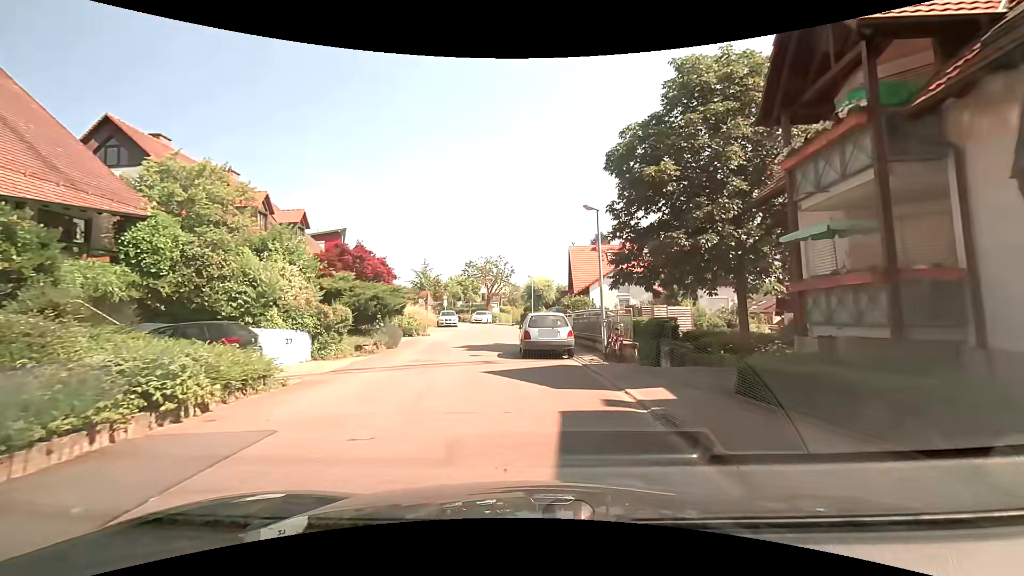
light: Day
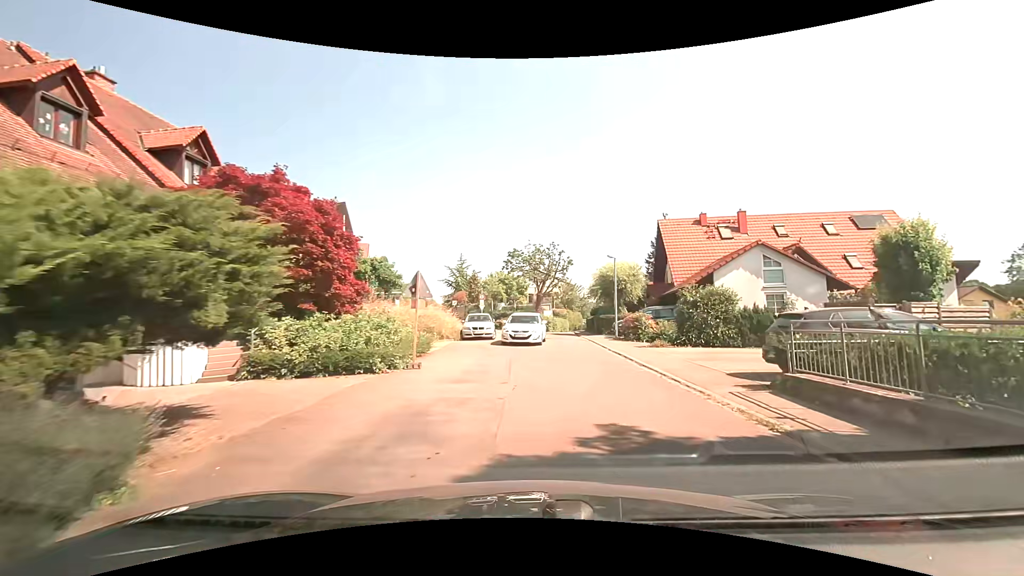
(-1.6, +17.1) m; -4°
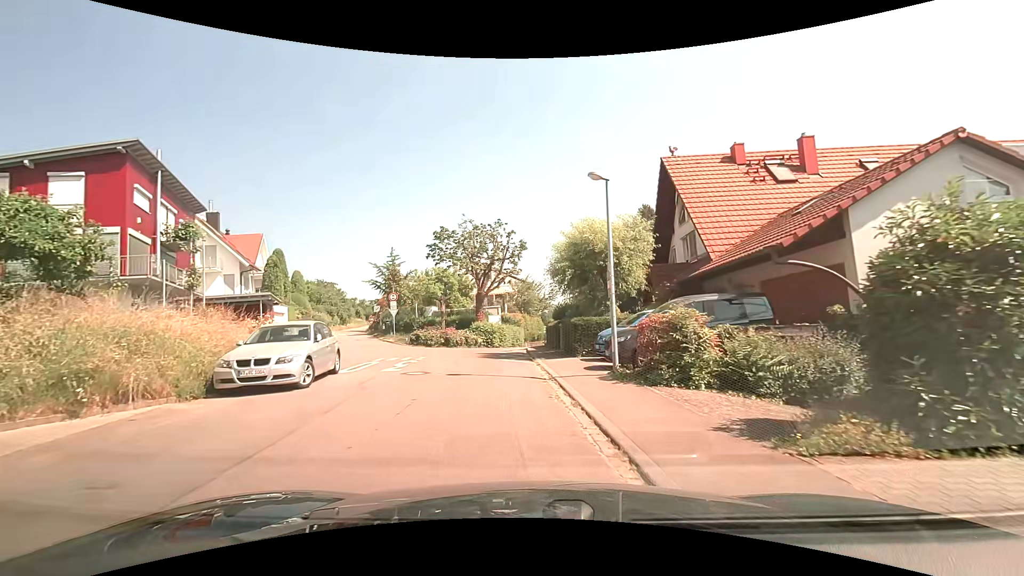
(+1.8, +16.4) m; +5°
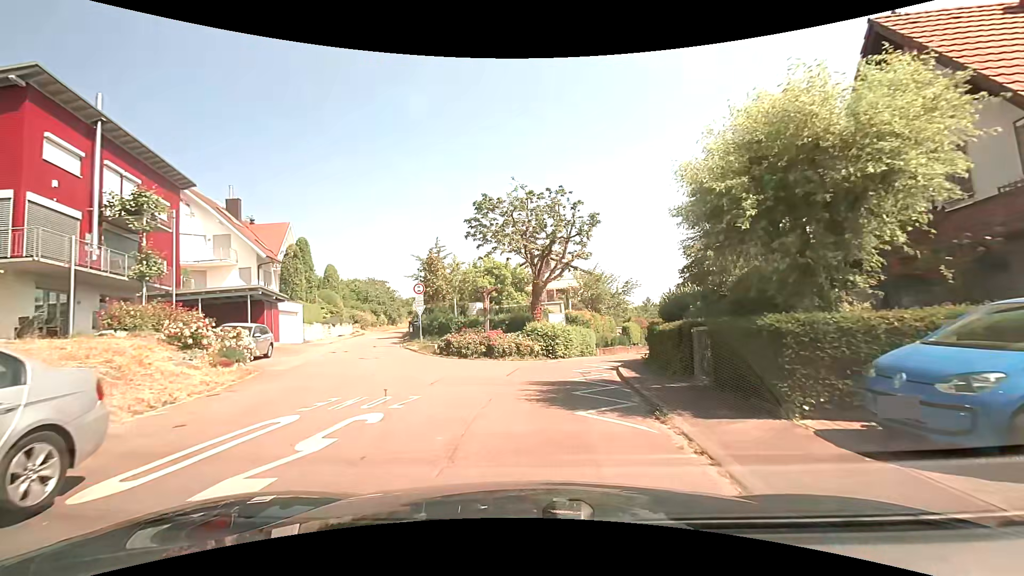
(-0.8, +9.8) m; -7°
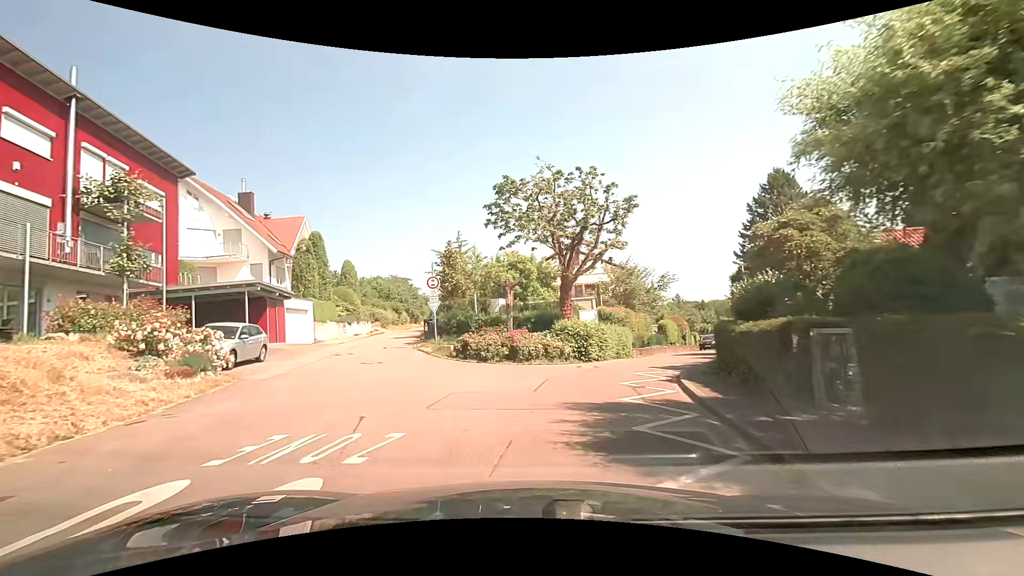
(-0.1, +3.1) m; -4°
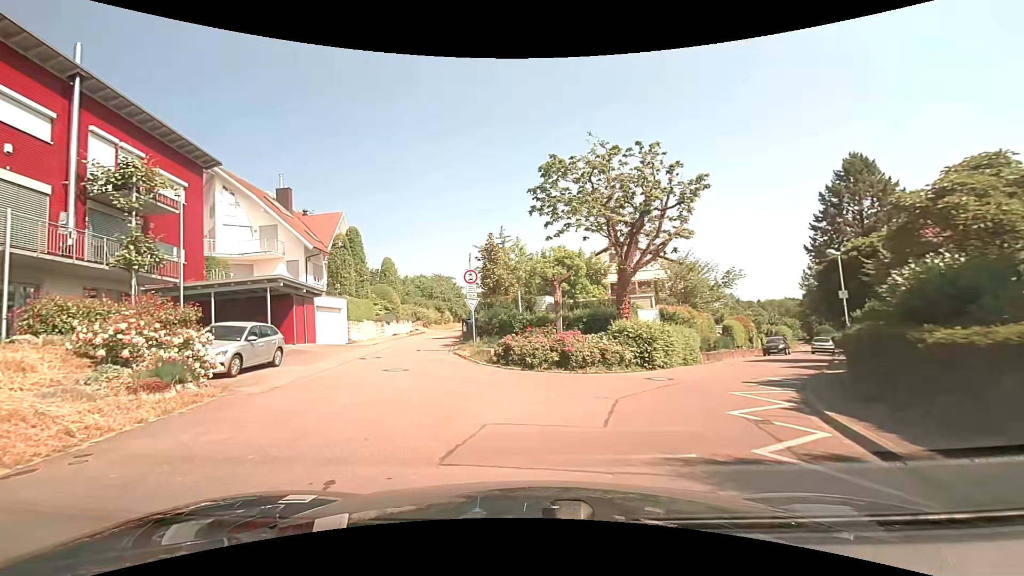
(-0.1, +3.0) m; -4°
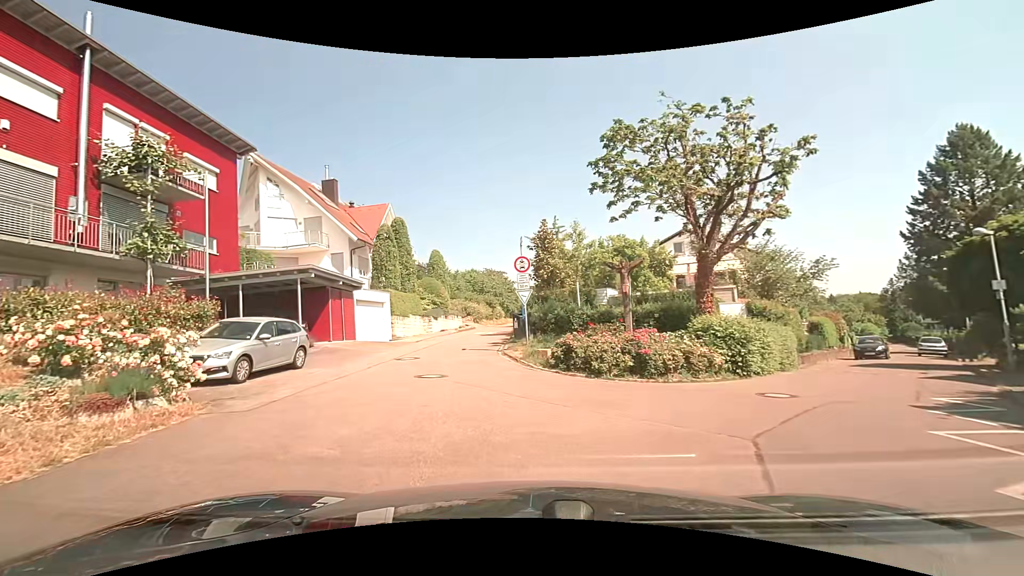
(-0.2, +3.0) m; -8°
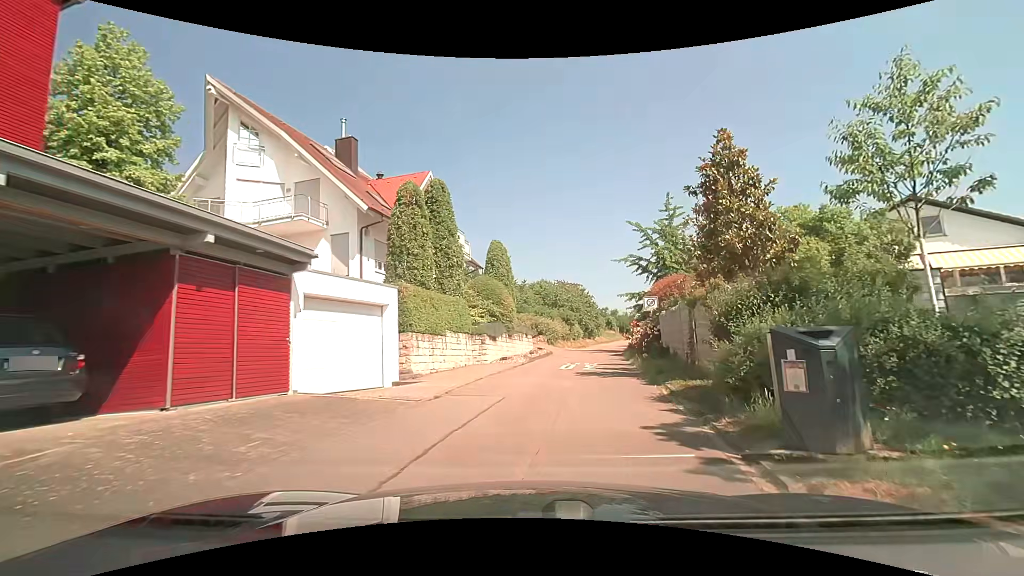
(-2.0, +15.3) m; -8°
